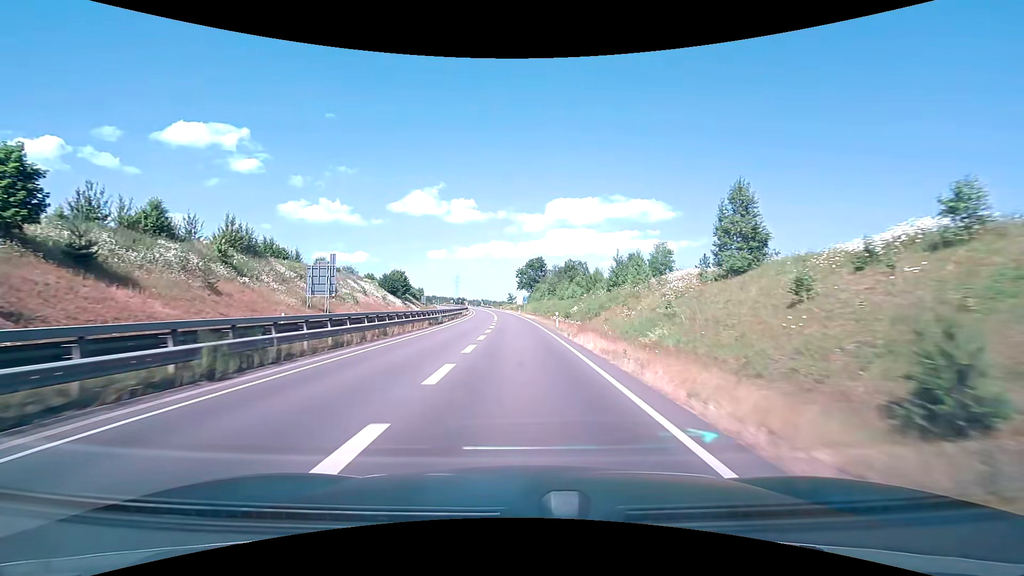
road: trunk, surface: asphalt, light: Day
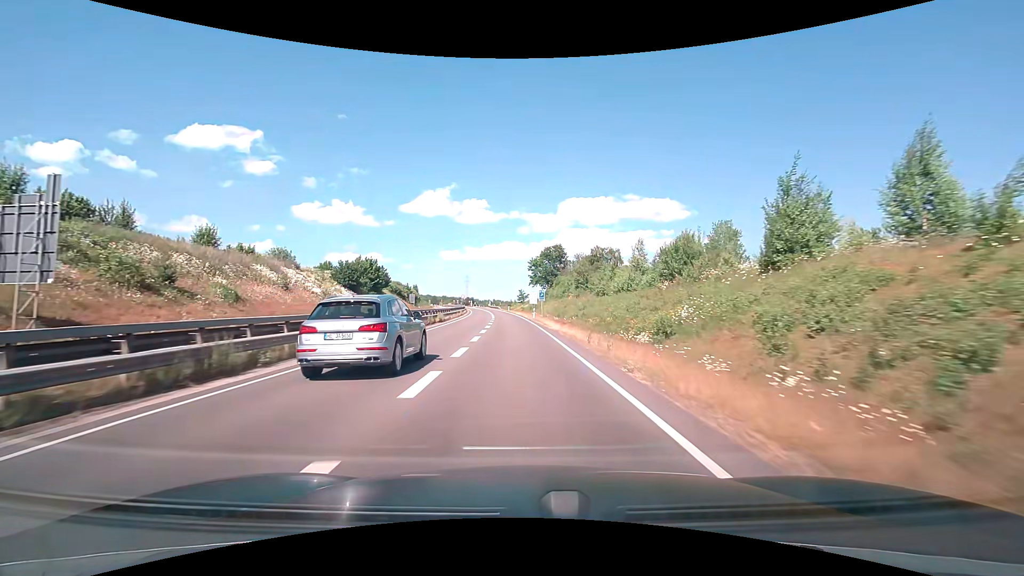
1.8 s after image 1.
(-0.4, +31.4) m; -1°
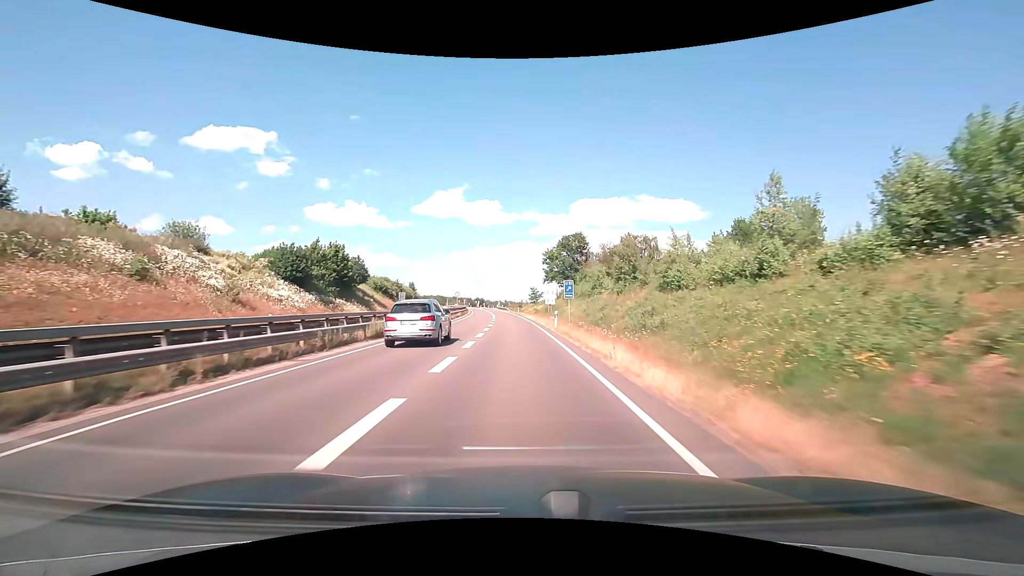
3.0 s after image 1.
(-0.2, +21.2) m; -1°
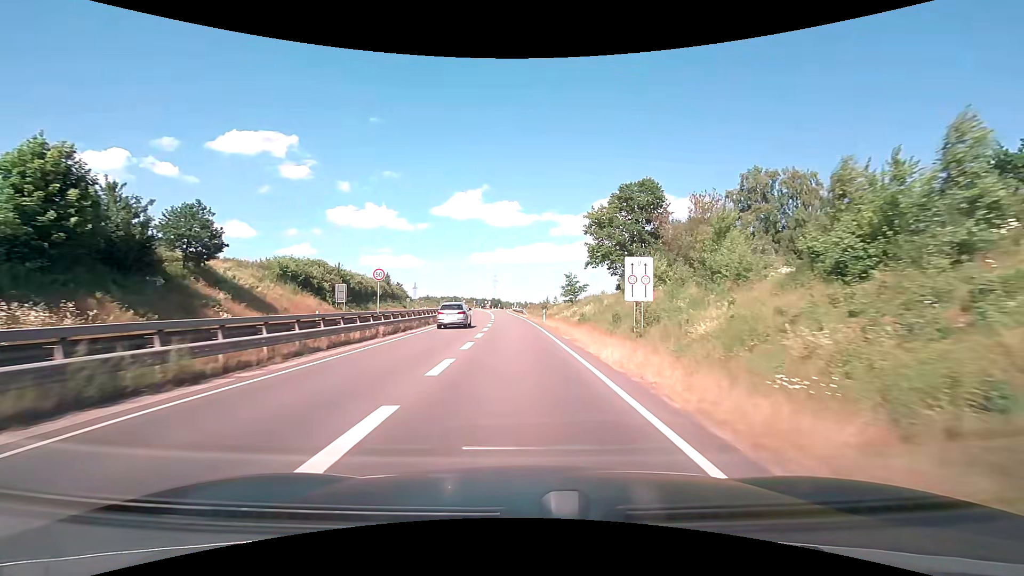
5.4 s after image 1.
(-1.0, +42.7) m; -2°
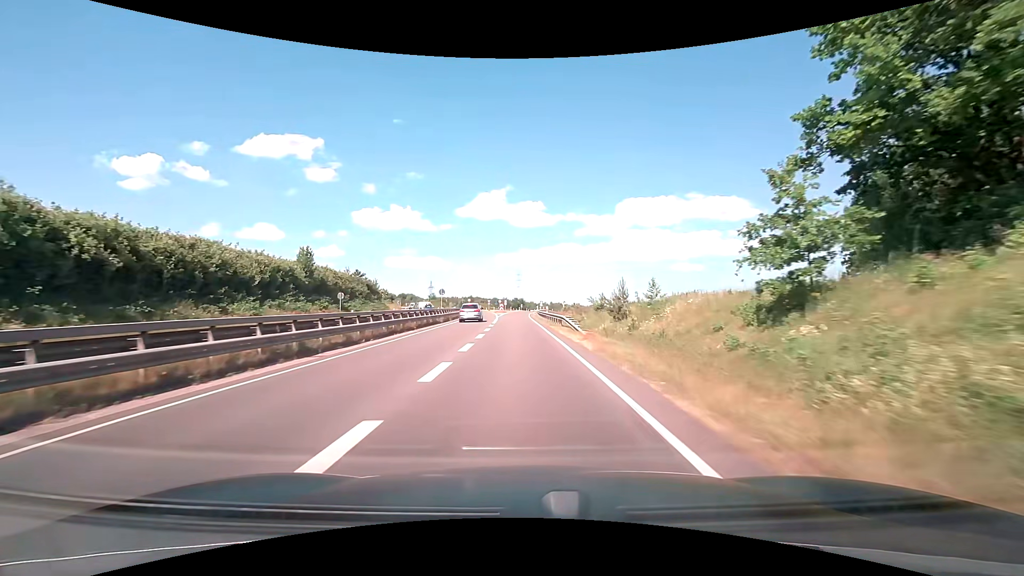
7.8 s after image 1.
(-1.0, +43.0) m; -3°
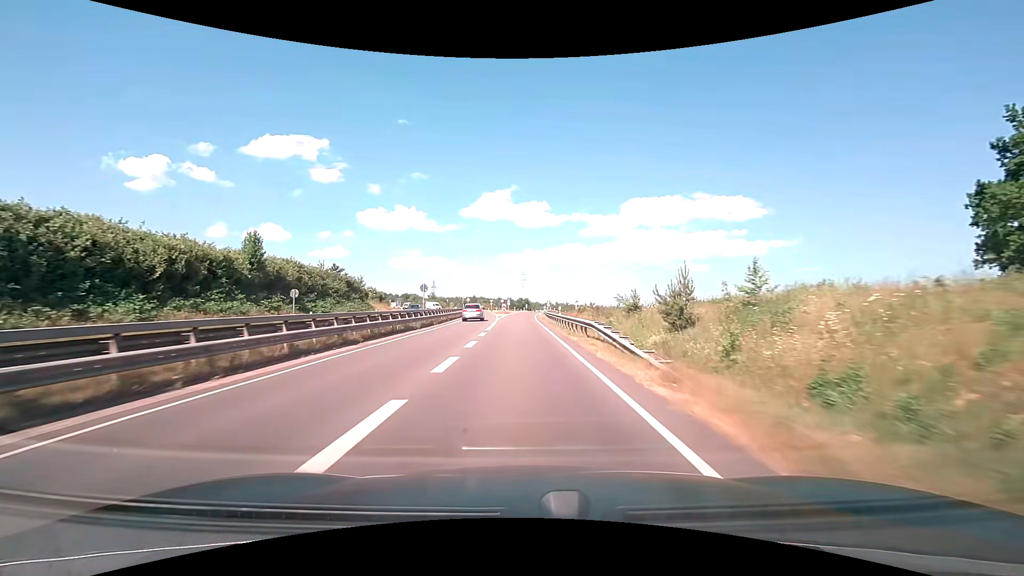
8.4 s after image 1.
(0.0, +10.7) m; -1°
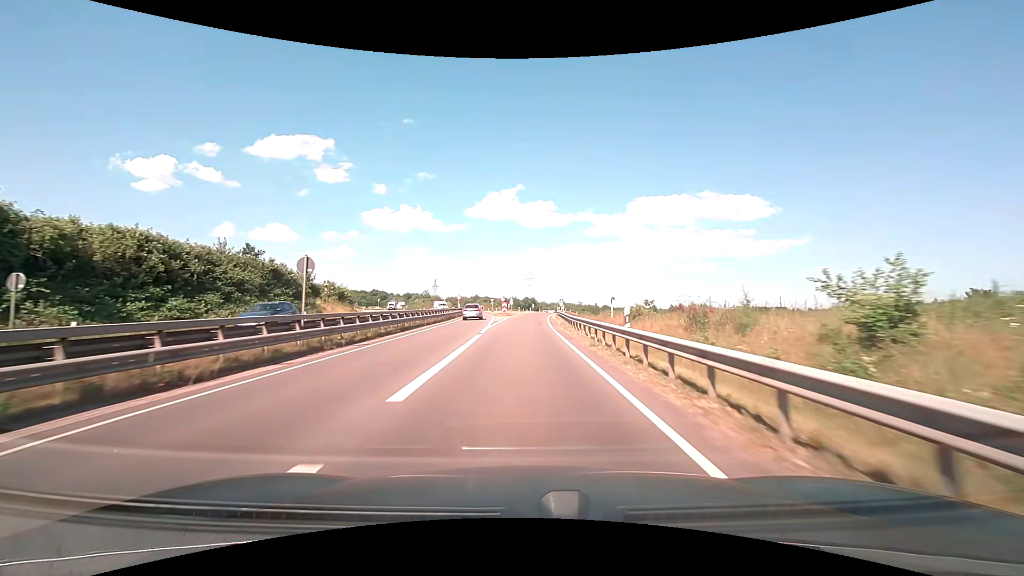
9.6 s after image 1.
(-0.2, +21.0) m; -1°
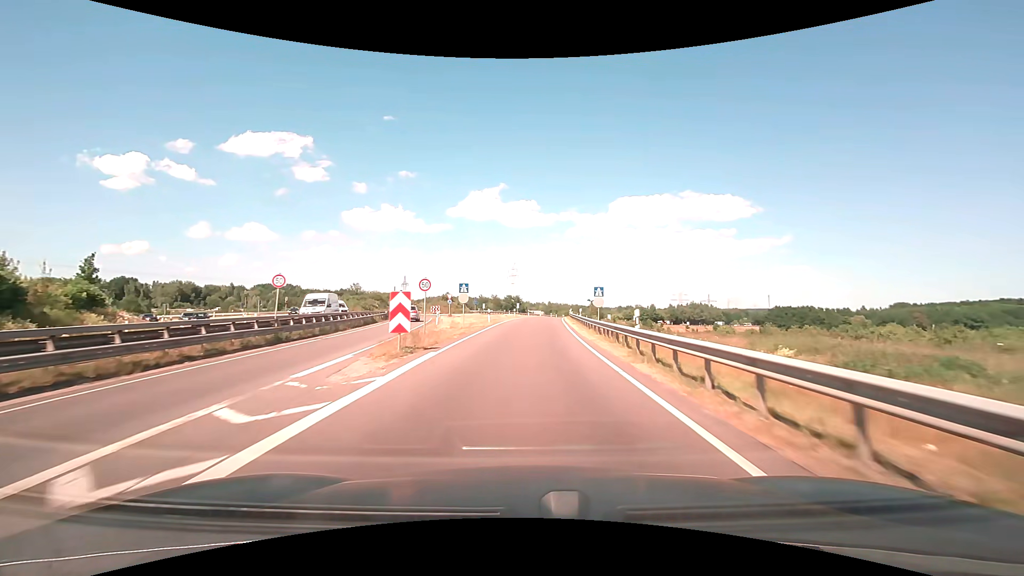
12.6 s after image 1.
(+0.4, +50.8) m; +2°
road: motorway_link
(0, +10) (0, +20) (0, +30) (+1, +40) (+1, +50) (+2, +60) (+3, +70) (+3, +80) (+4, +90) (+5, +100) m
